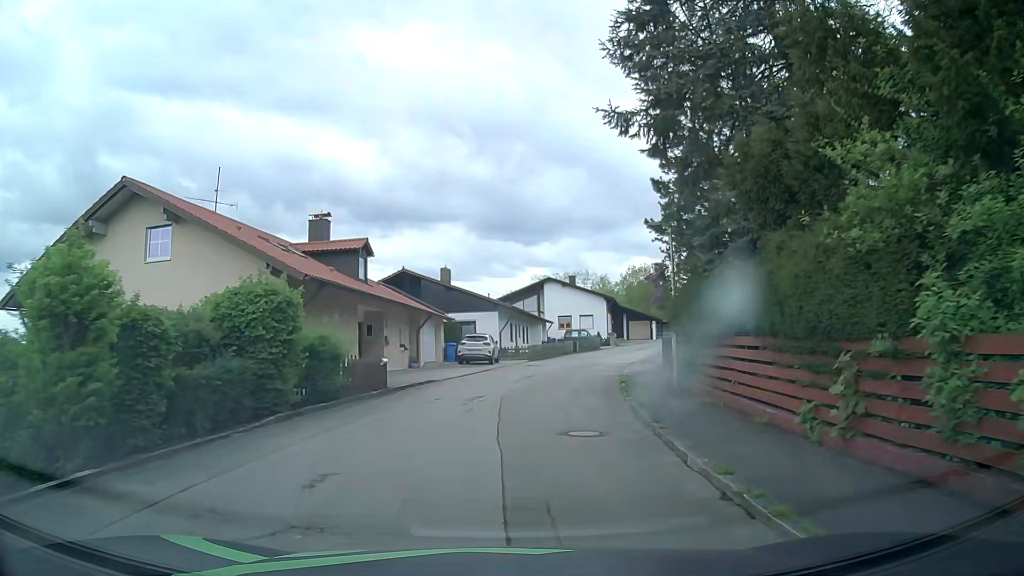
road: residential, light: Day
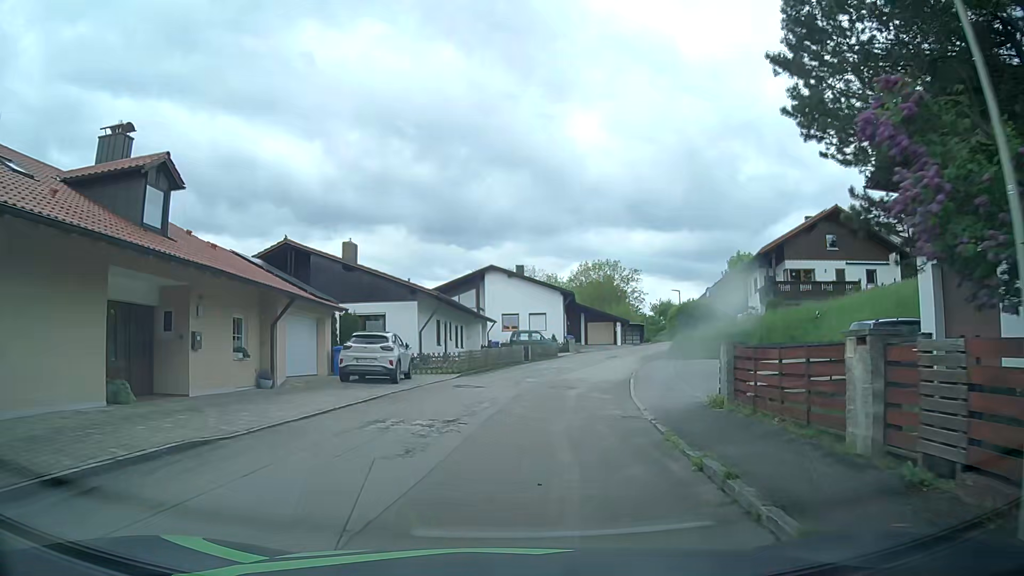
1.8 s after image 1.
(+0.7, +13.7) m; +5°
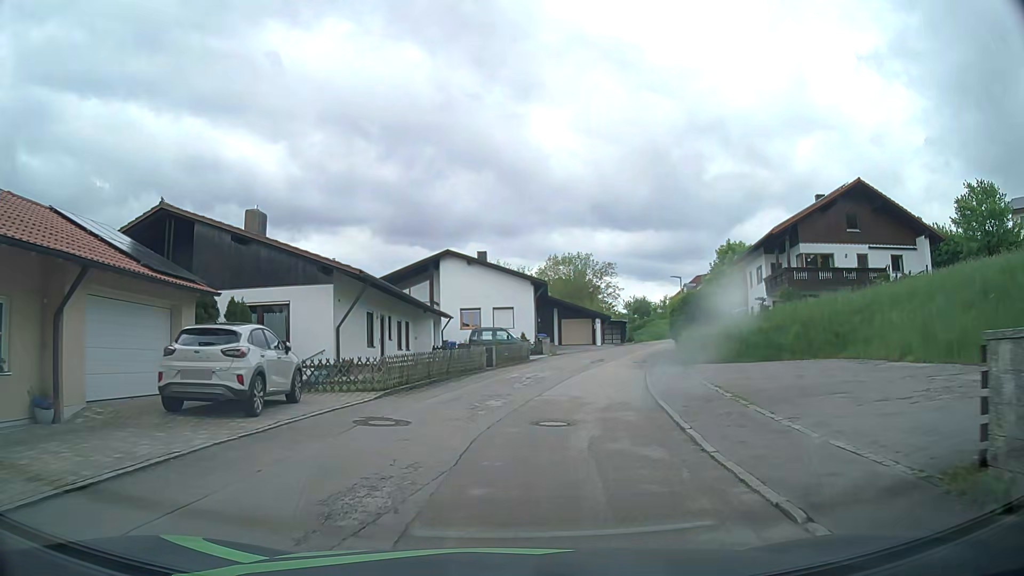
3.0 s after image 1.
(+0.3, +9.1) m; +4°
(0, +10) (+1, +20) (+3, +30) (+6, +39) (+9, +49) (+13, +58) (+18, +67) (+25, +74) (+33, +80) (+42, +84) m
